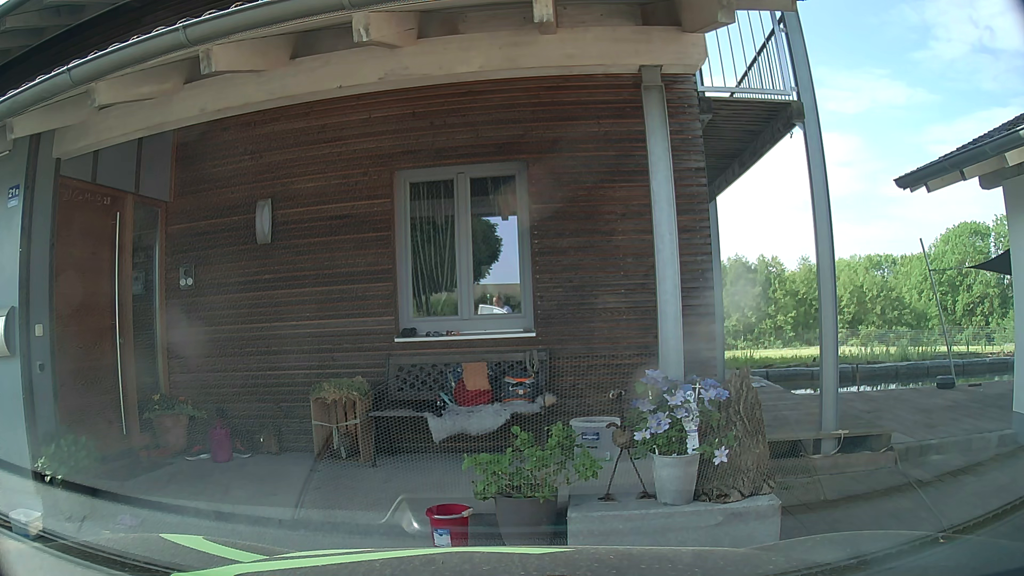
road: unclassified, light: Day
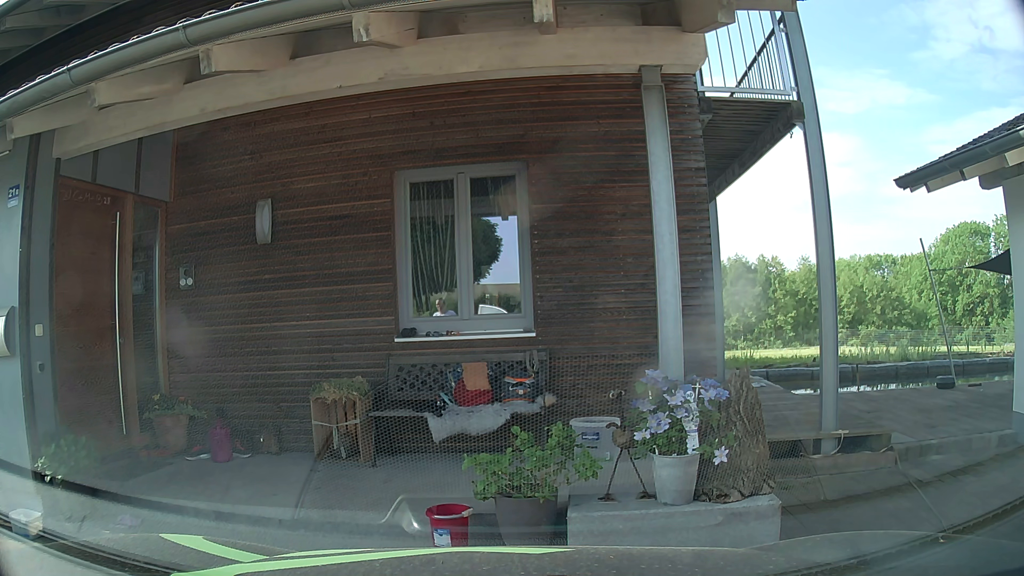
(0.0, 0.0) m; 0°
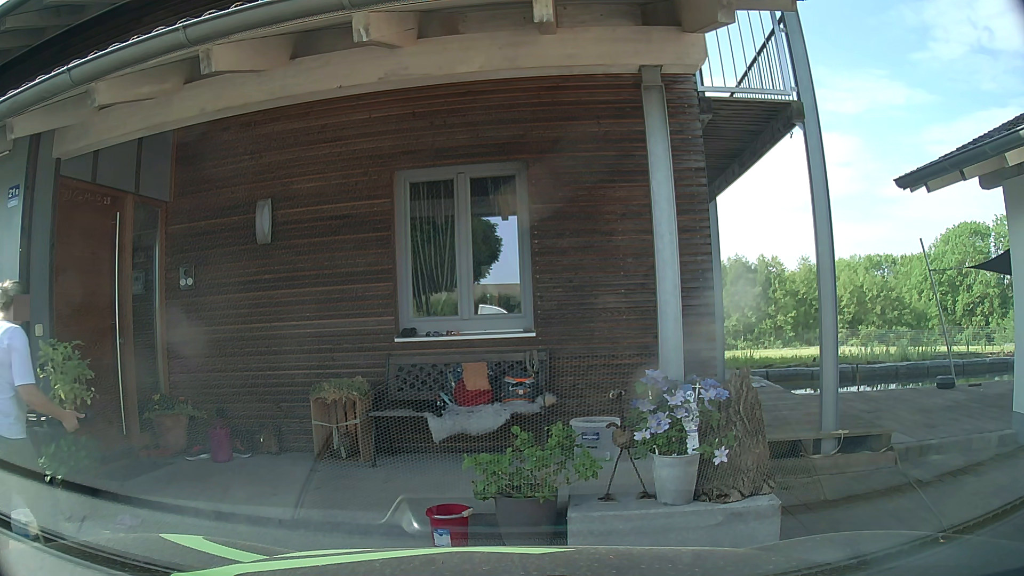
(0.0, 0.0) m; 0°
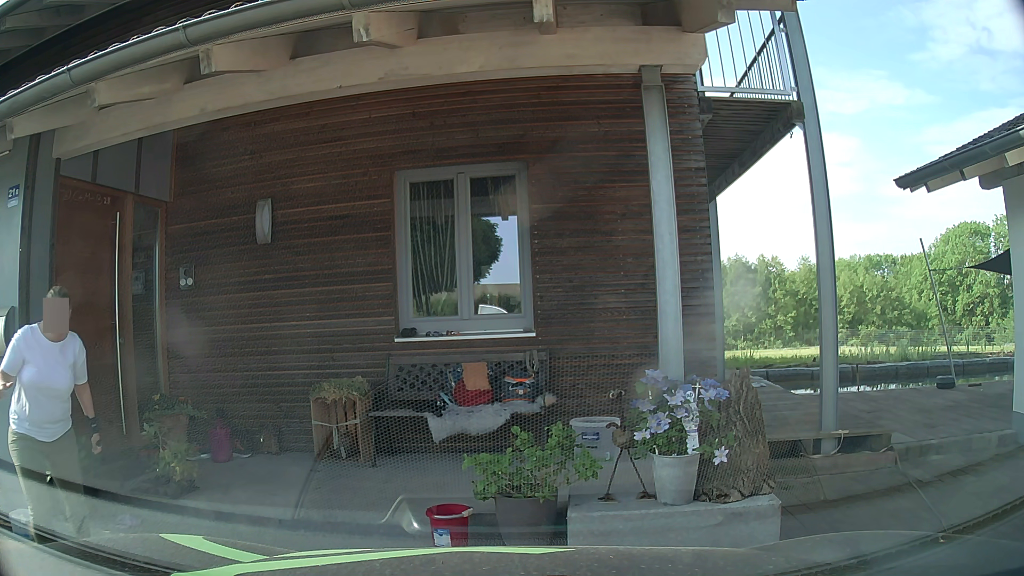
(0.0, 0.0) m; 0°
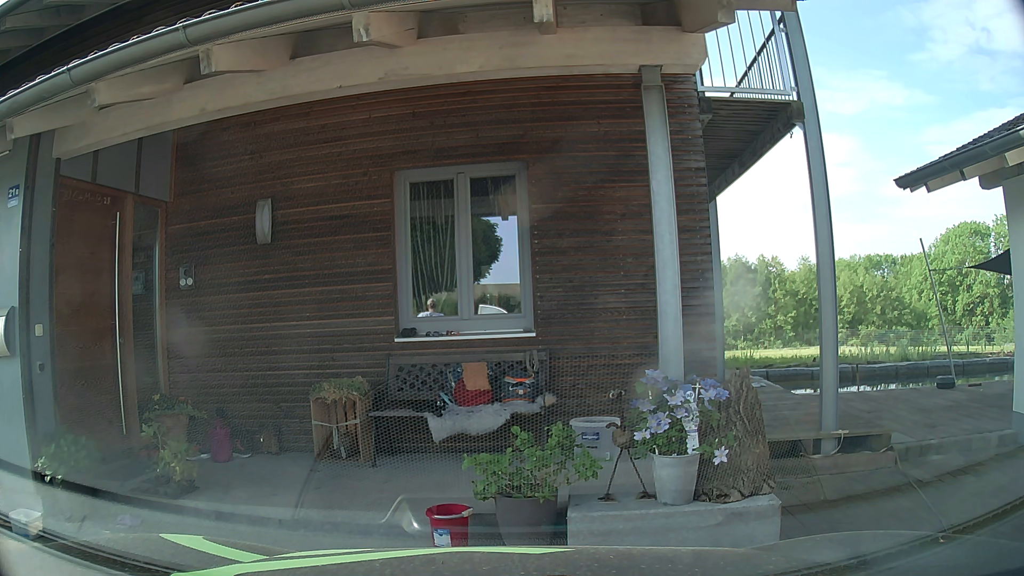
(0.0, 0.0) m; 0°
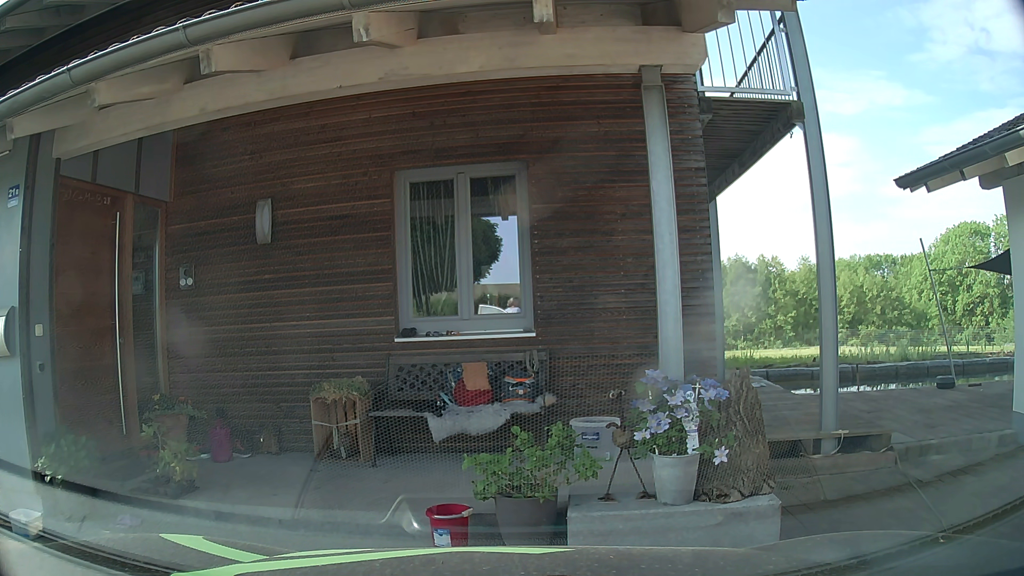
(0.0, 0.0) m; 0°
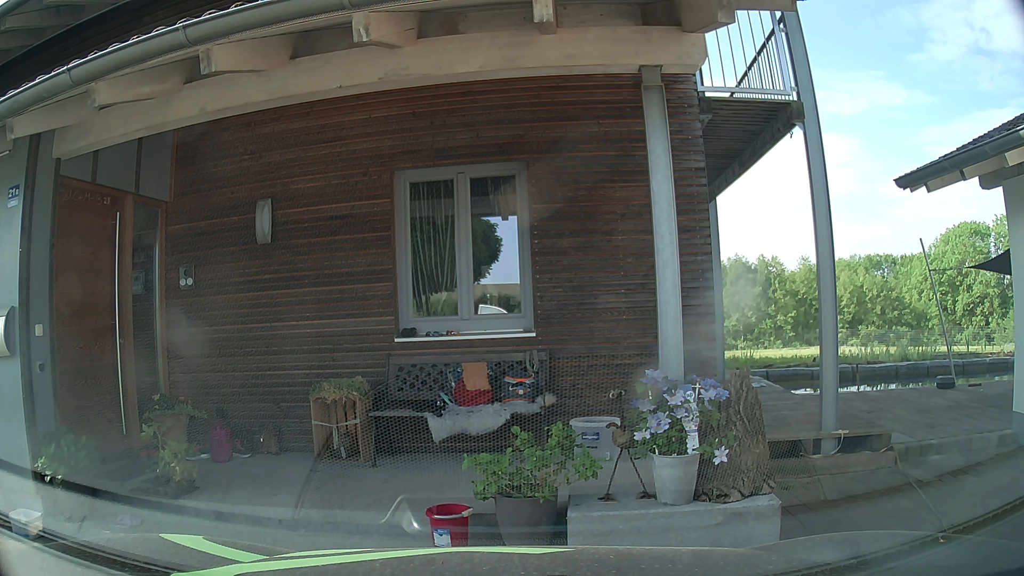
(0.0, 0.0) m; 0°
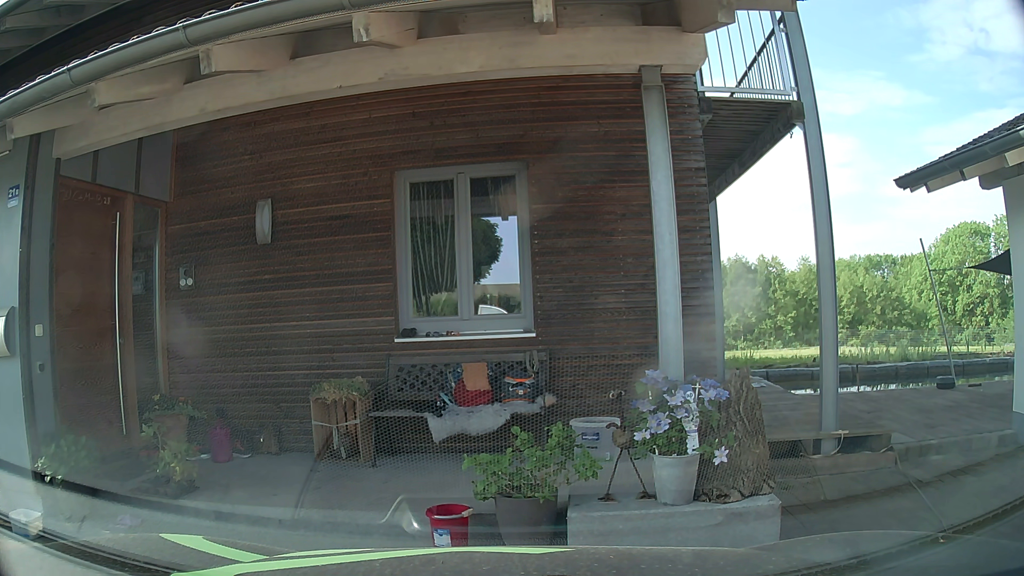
(0.0, 0.0) m; 0°
